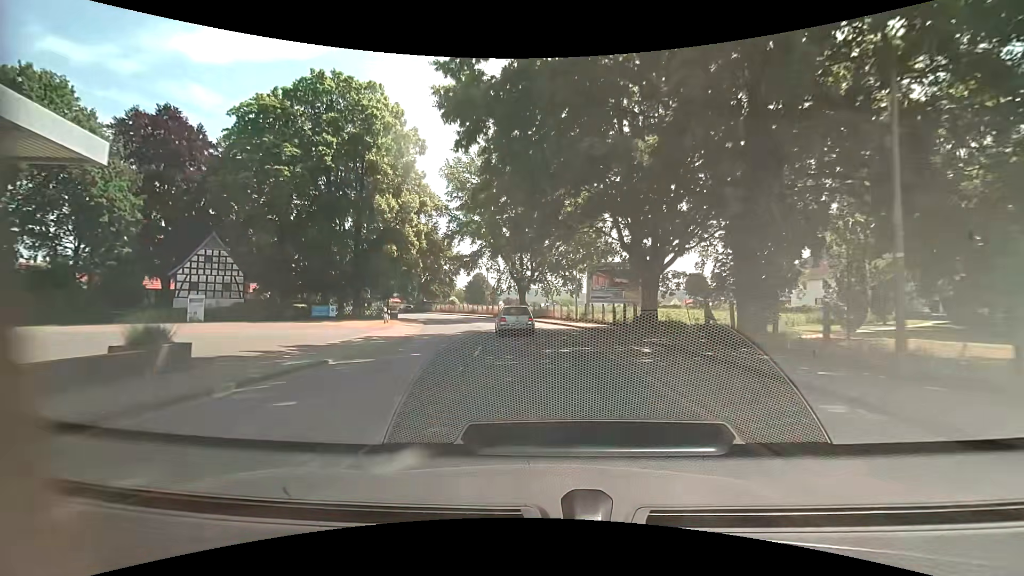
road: primary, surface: asphalt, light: Day
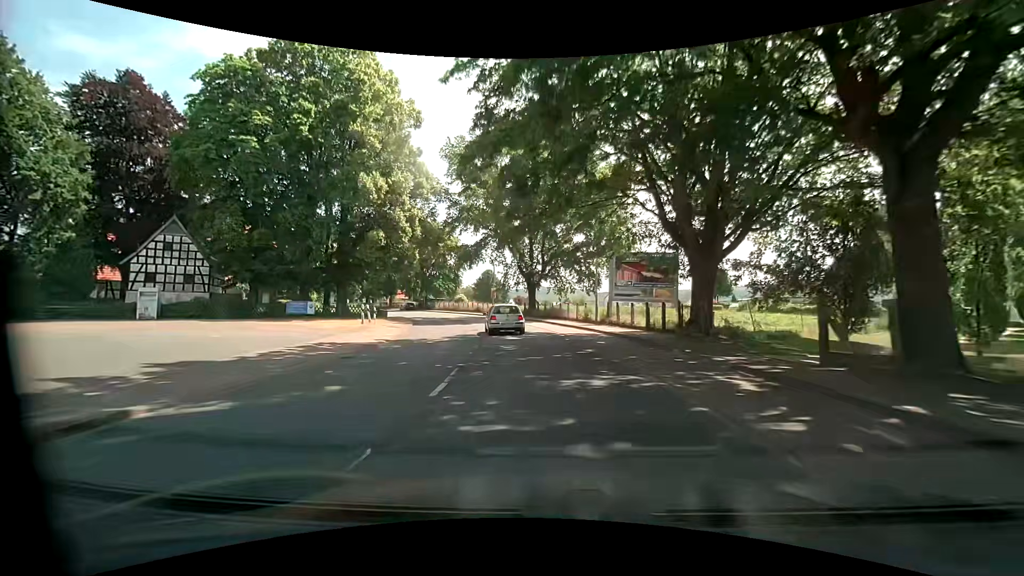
(-0.1, +6.6) m; -1°
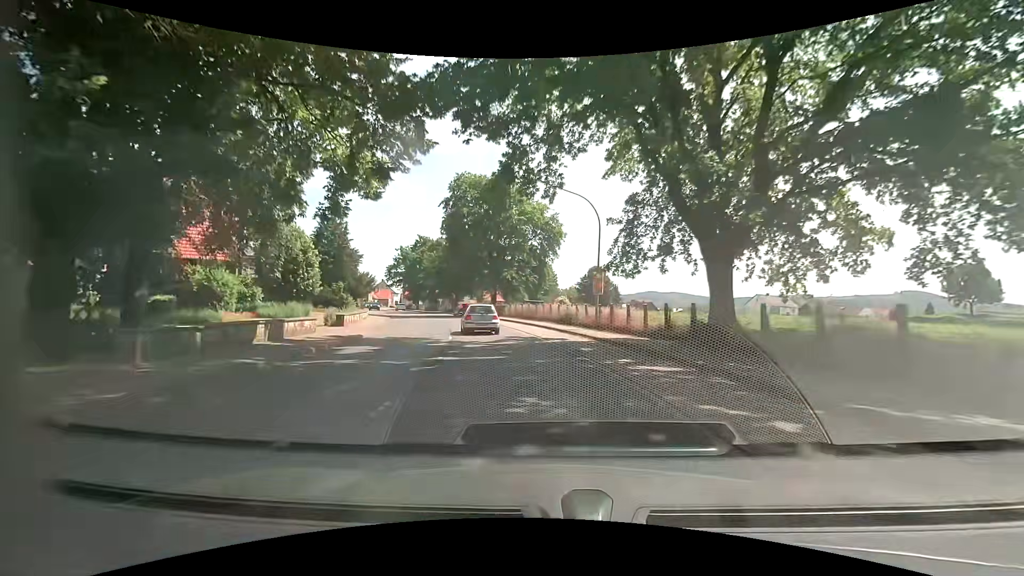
(-2.5, +33.2) m; -11°
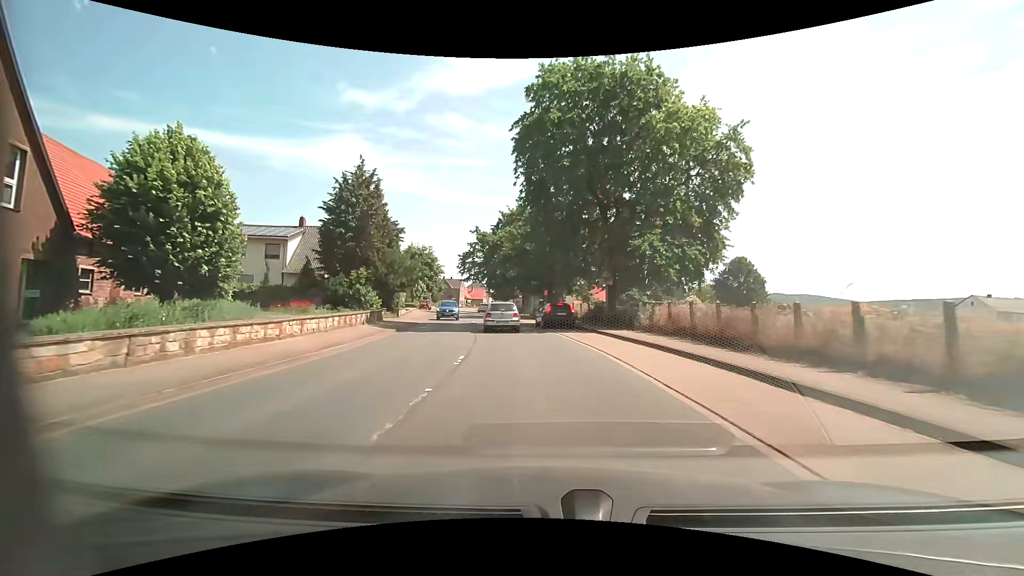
(-3.2, +26.2) m; -13°
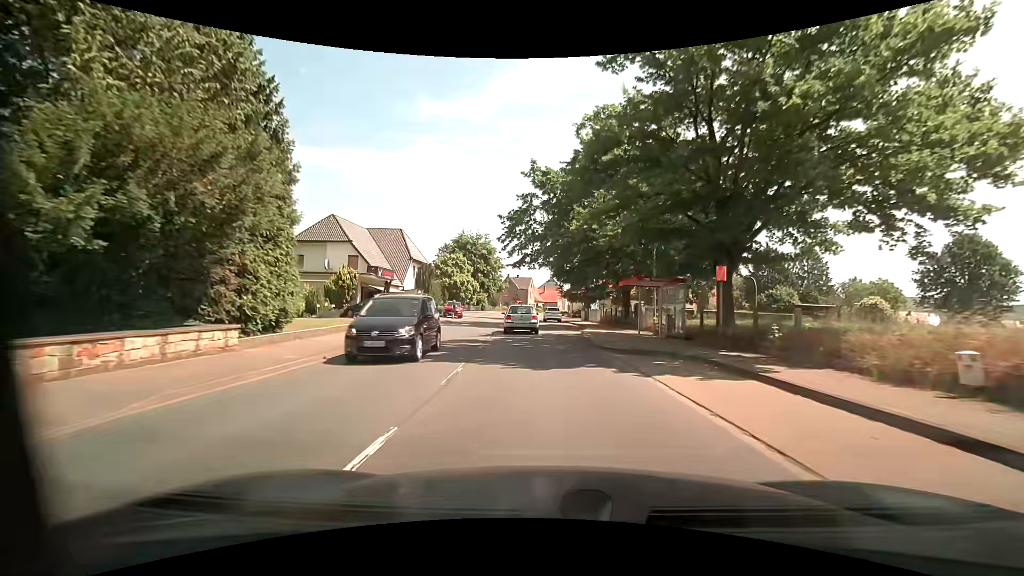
(-2.7, +33.0) m; -9°
